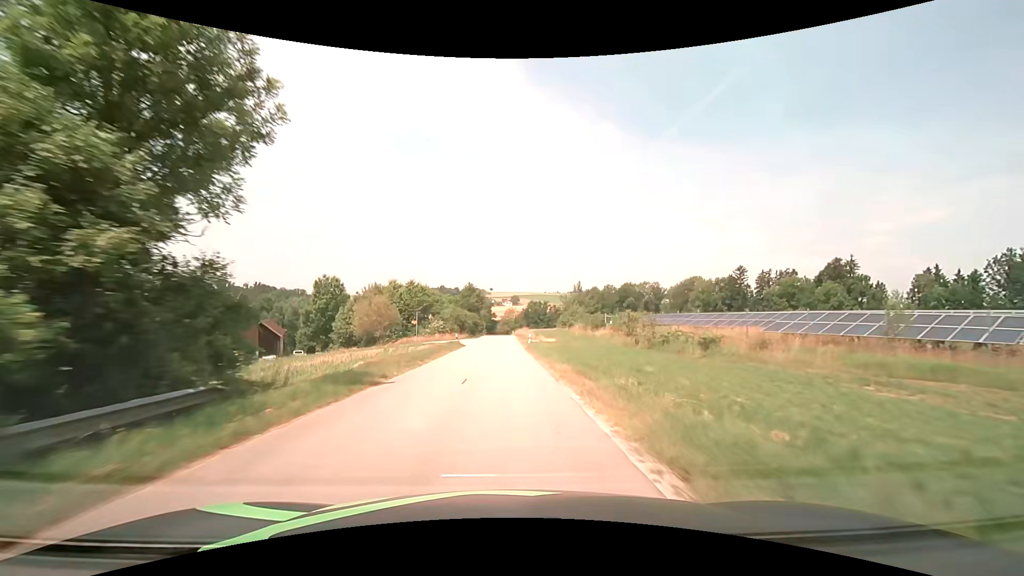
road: unclassified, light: Day
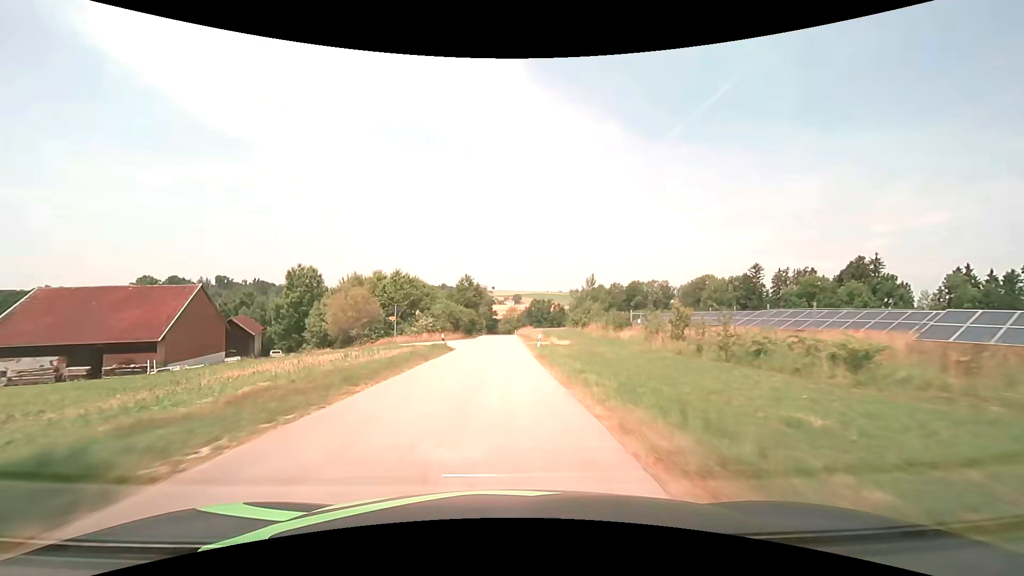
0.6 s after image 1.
(0.0, +10.1) m; 0°
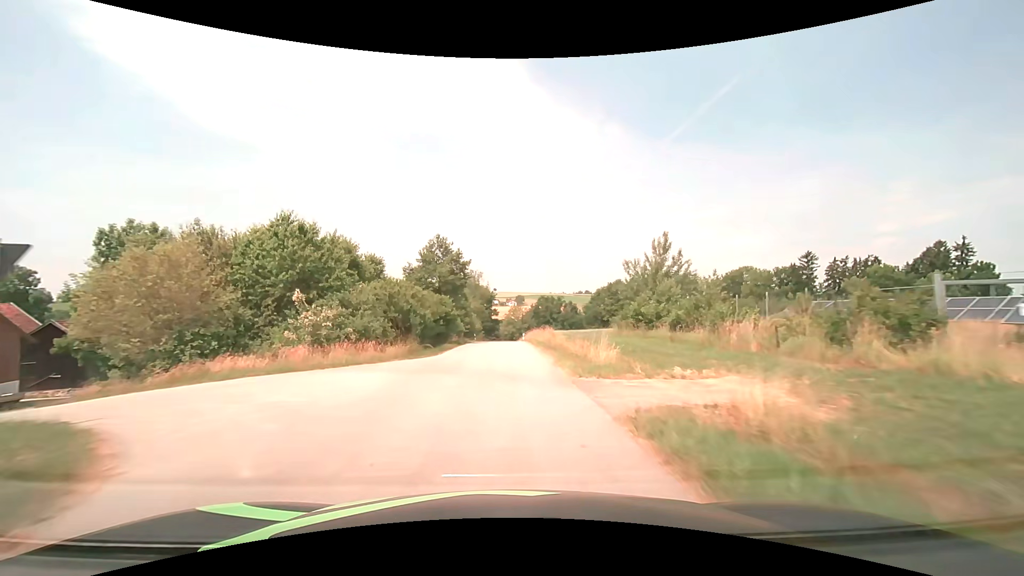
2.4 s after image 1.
(0.0, +30.1) m; 0°
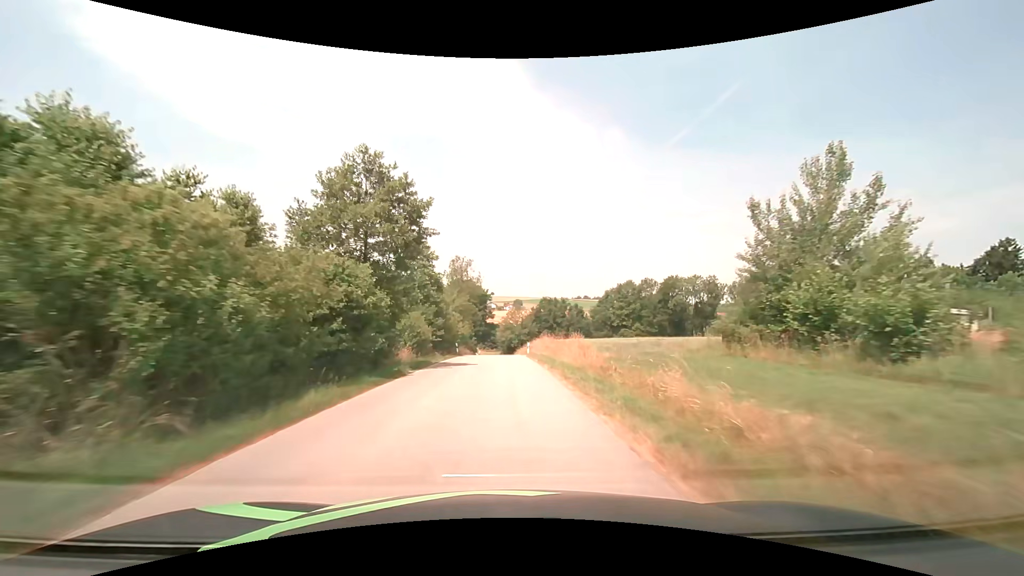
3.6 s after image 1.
(0.0, +19.8) m; 0°
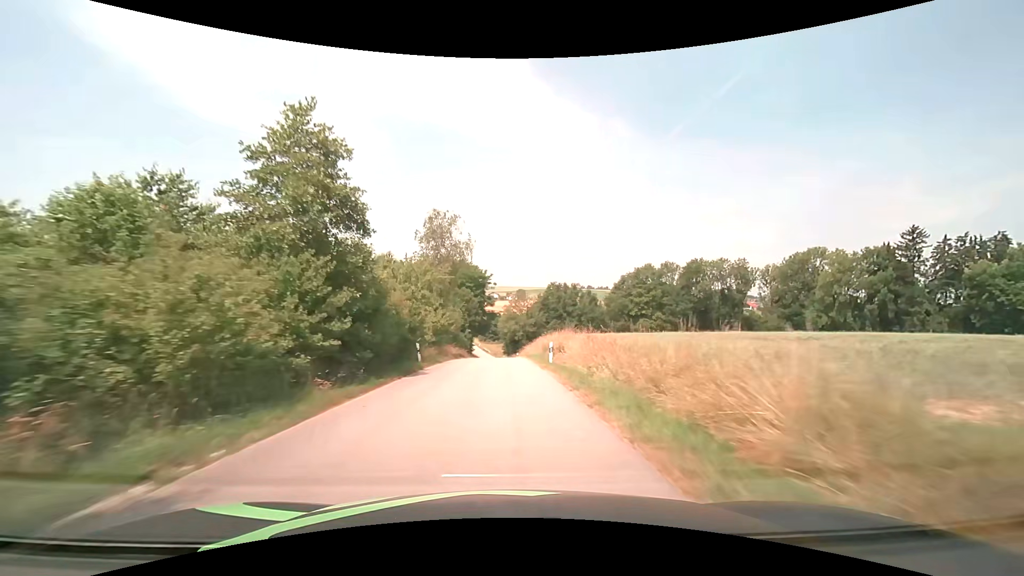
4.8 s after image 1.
(0.0, +19.3) m; 0°
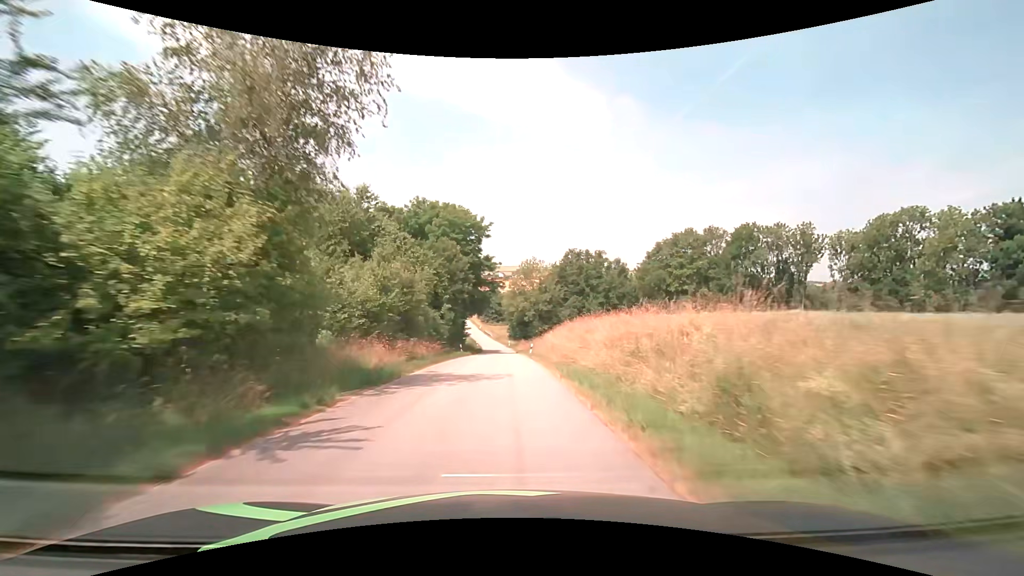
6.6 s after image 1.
(-0.2, +28.4) m; -1°
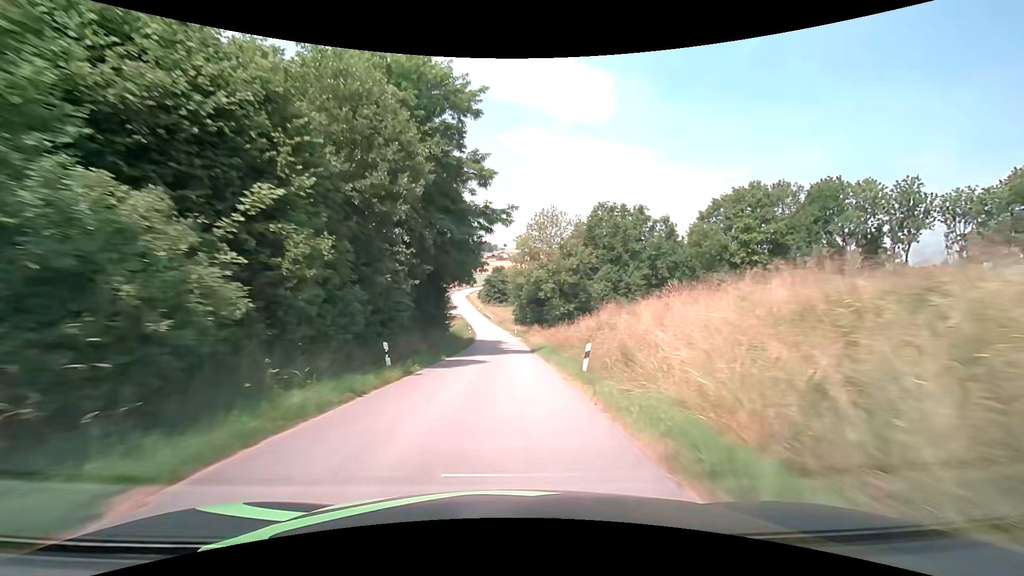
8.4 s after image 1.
(-0.1, +28.6) m; 0°
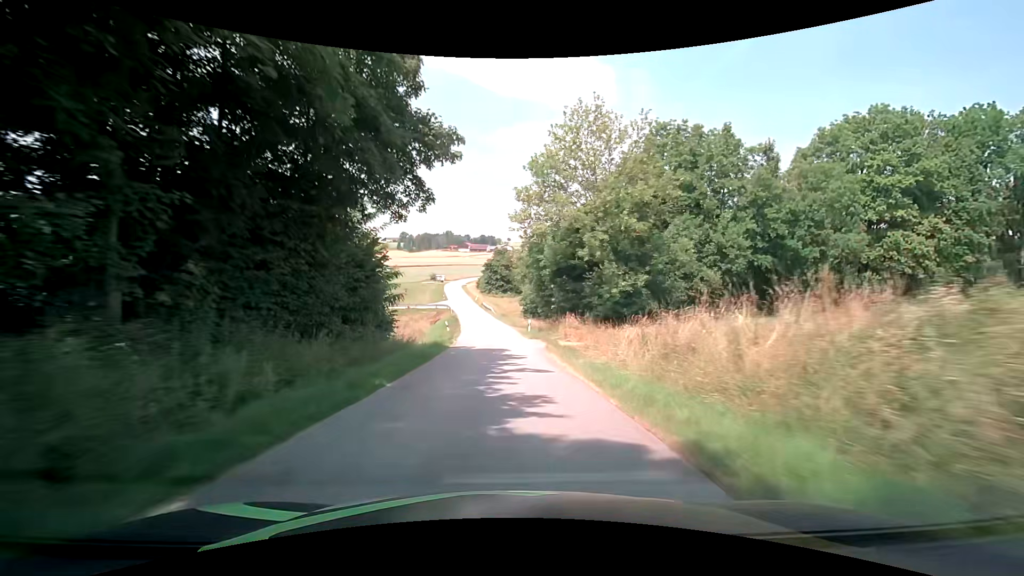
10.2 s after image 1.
(-0.1, +29.2) m; 0°
(0, +10) (0, +20) (-1, +30) (-1, +40) (-2, +50) (-3, +60) (-4, +70) (-7, +79) (-15, +85) (-24, +83) m
